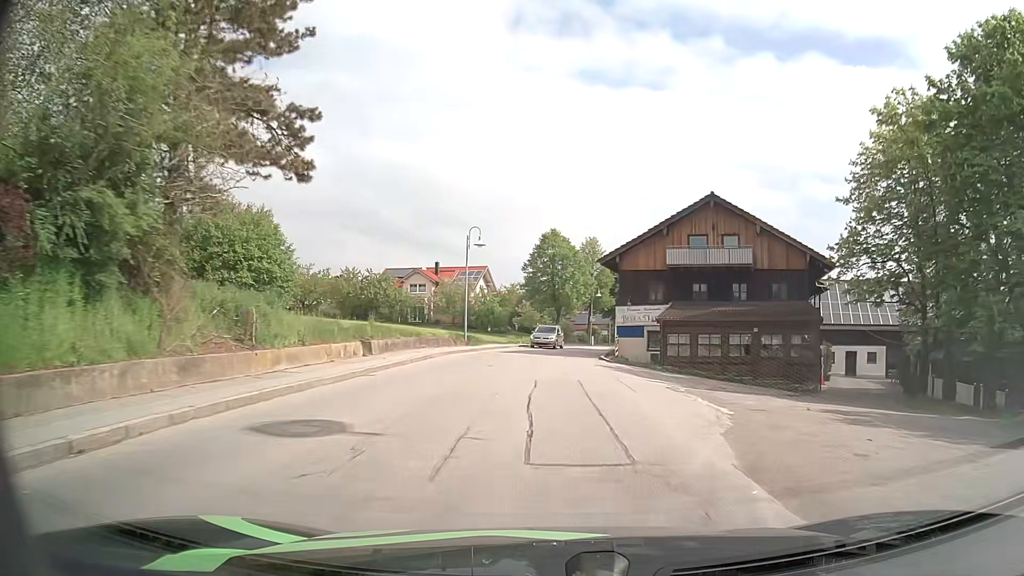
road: secondary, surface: asphalt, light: Day
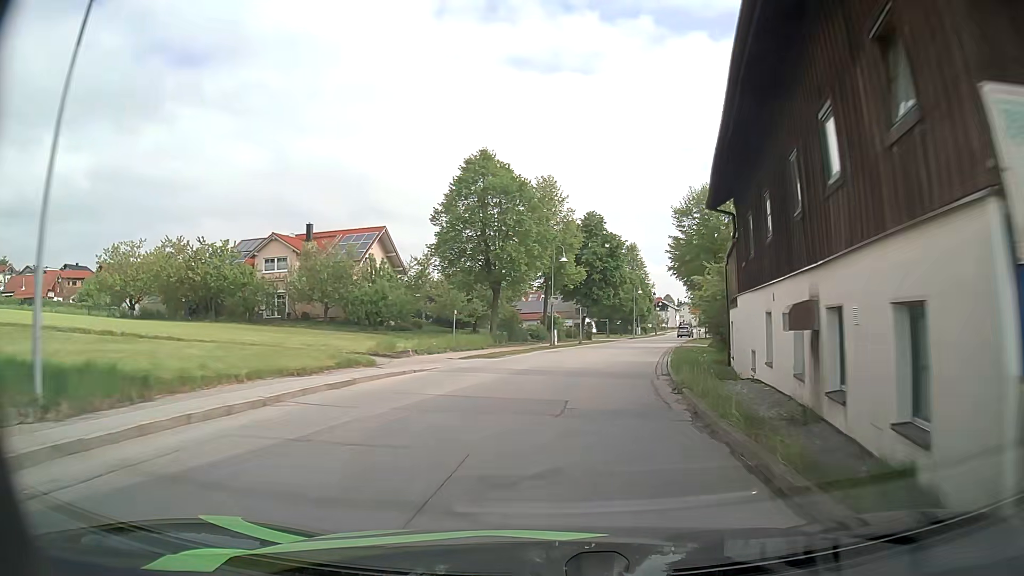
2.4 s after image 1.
(+0.8, +32.9) m; +4°
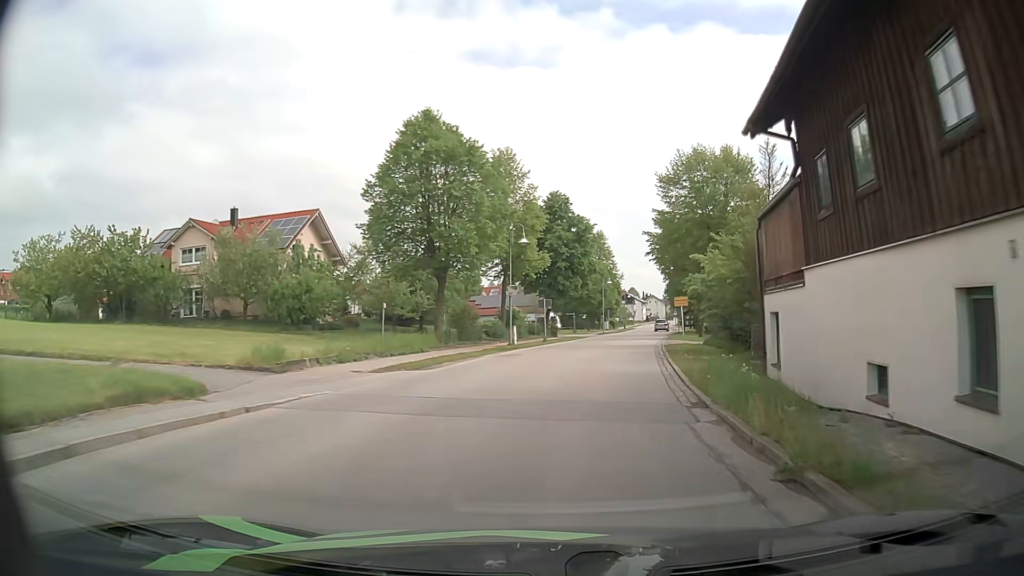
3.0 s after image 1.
(+0.2, +8.2) m; +3°
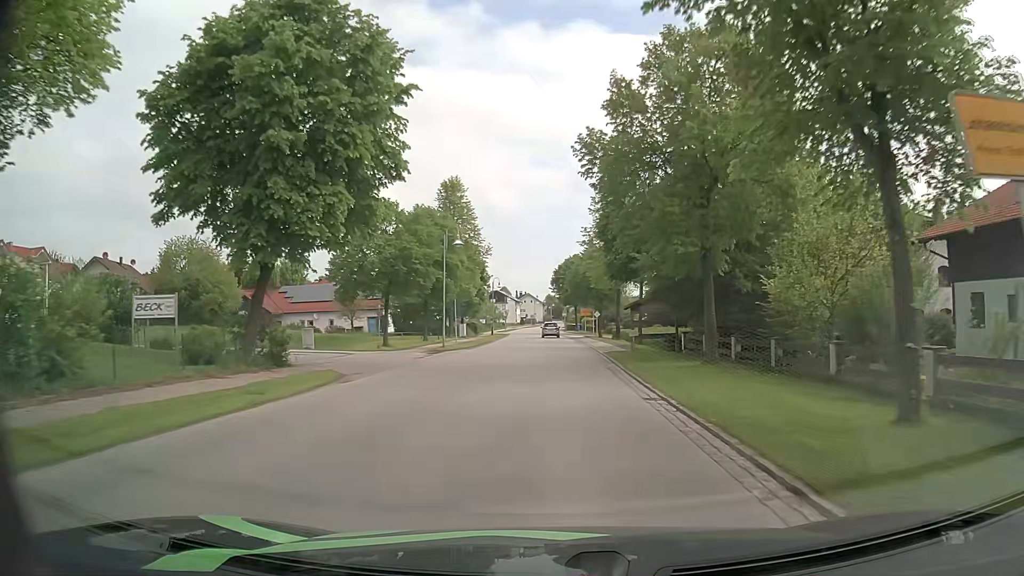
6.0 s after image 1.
(+5.0, +41.8) m; +11°
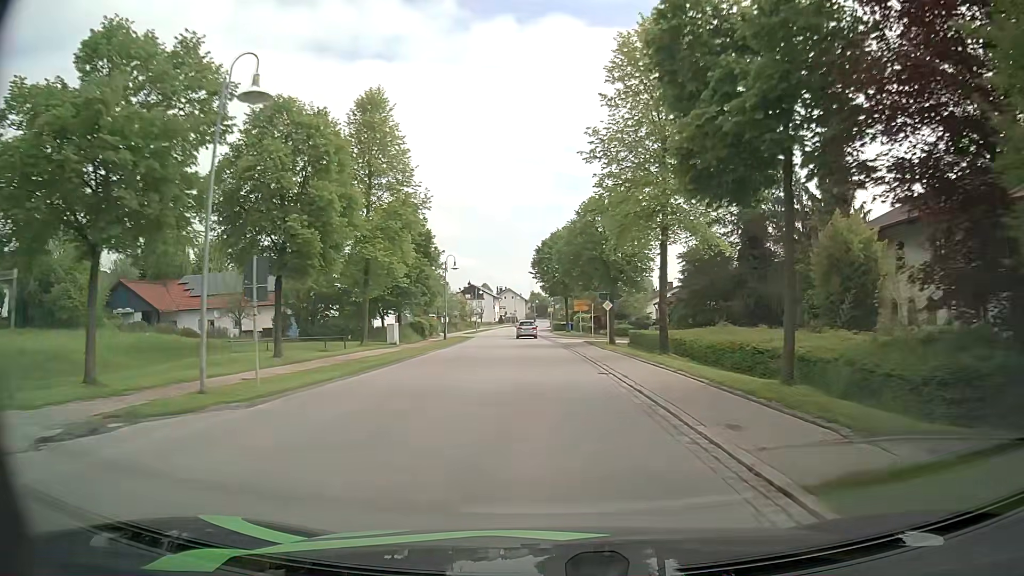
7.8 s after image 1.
(+0.4, +26.2) m; +1°
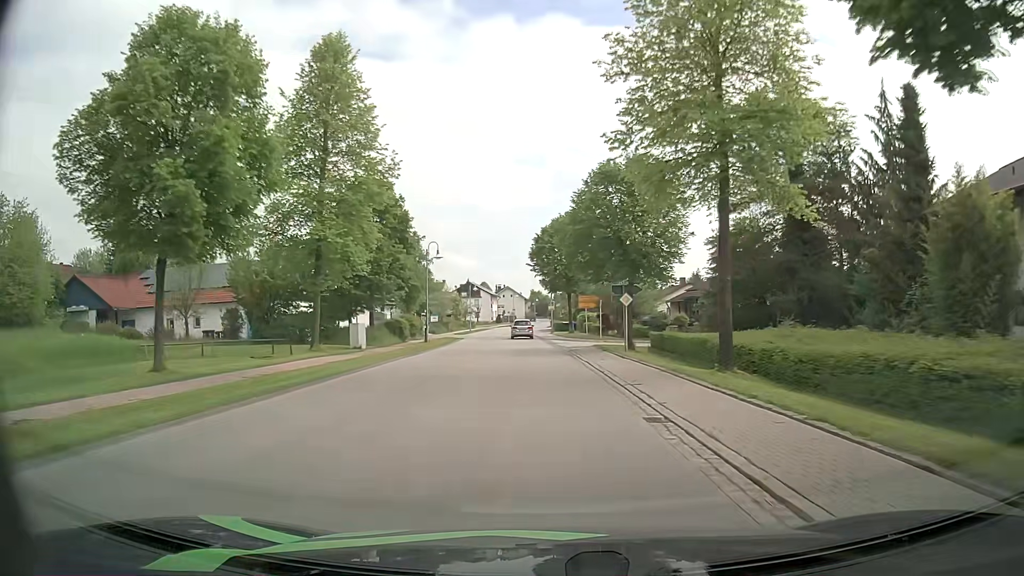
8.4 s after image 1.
(0.0, +8.8) m; 0°
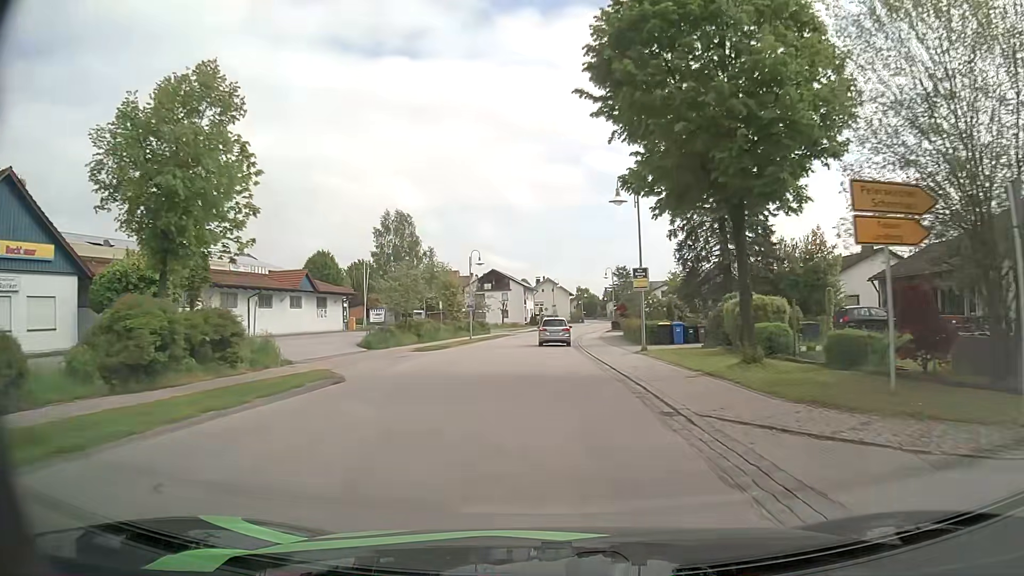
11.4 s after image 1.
(-1.4, +43.4) m; -4°
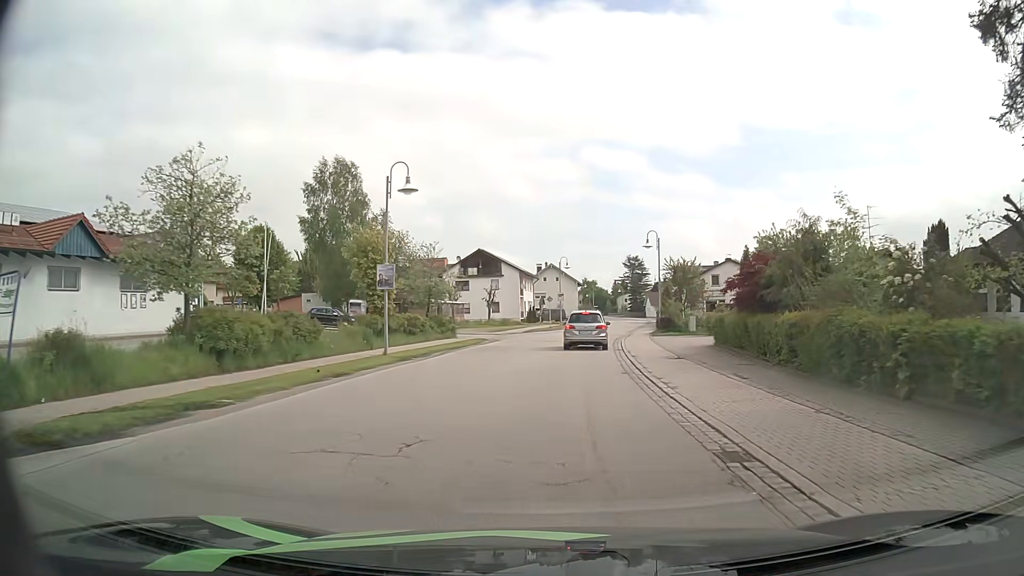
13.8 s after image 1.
(-0.1, +28.6) m; 0°
(0, +10) (0, +20) (+1, +30) (+3, +40) (+4, +50) (+5, +60) (+7, +69) (+9, +79) (+11, +89) (+12, +99) m
